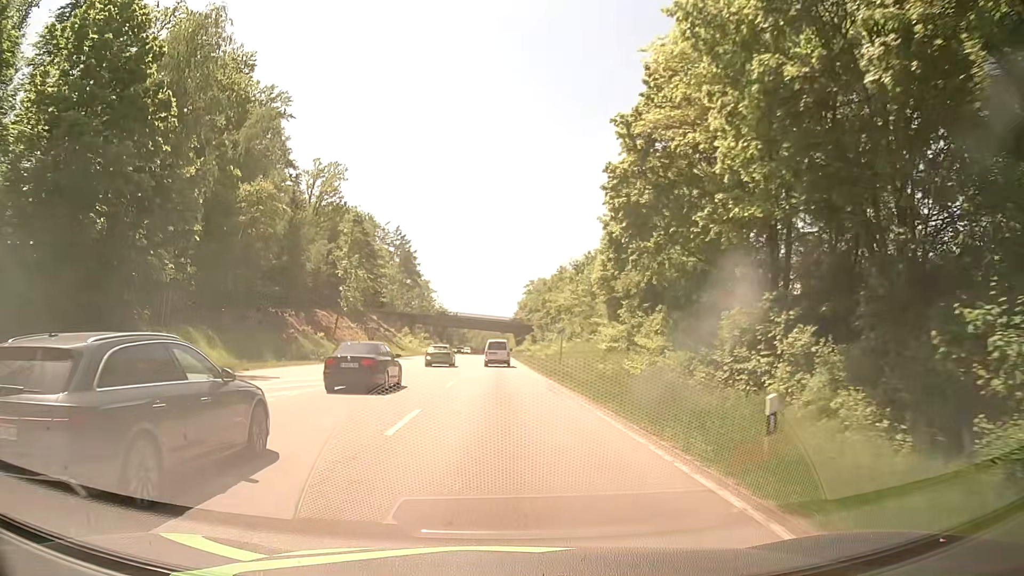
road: secondary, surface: asphalt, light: Day
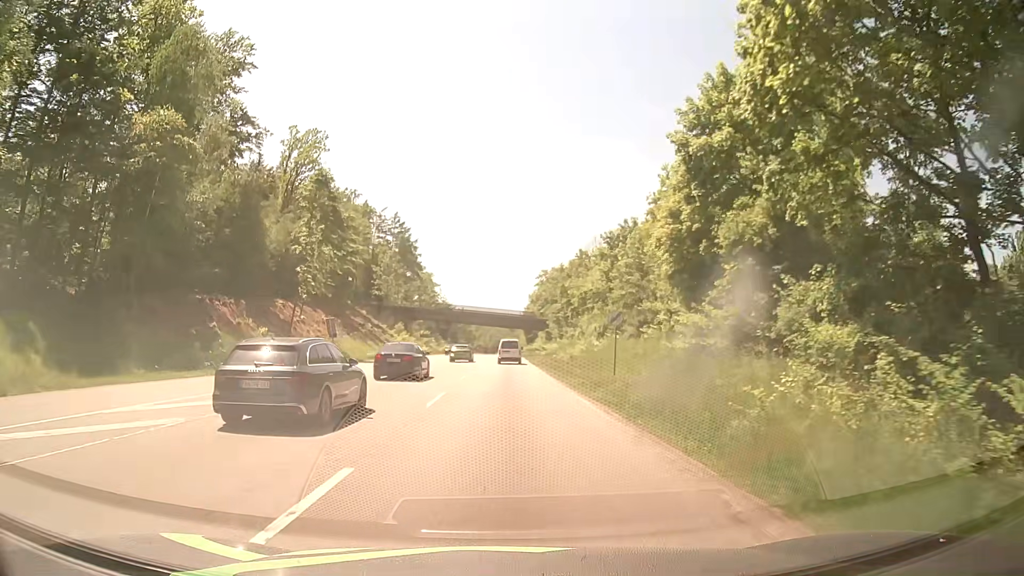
(-0.1, +18.3) m; -1°
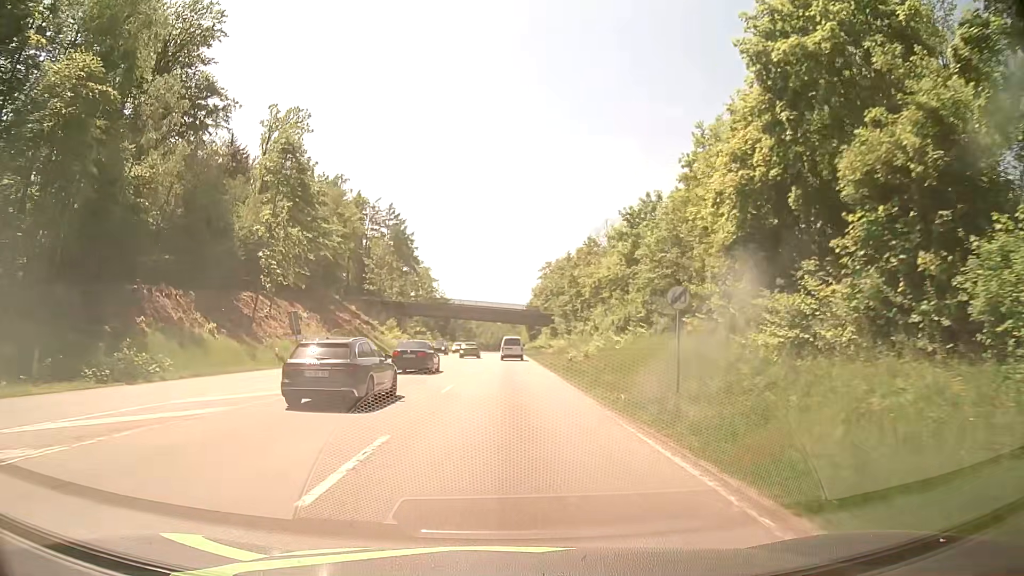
(0.0, +9.2) m; 0°
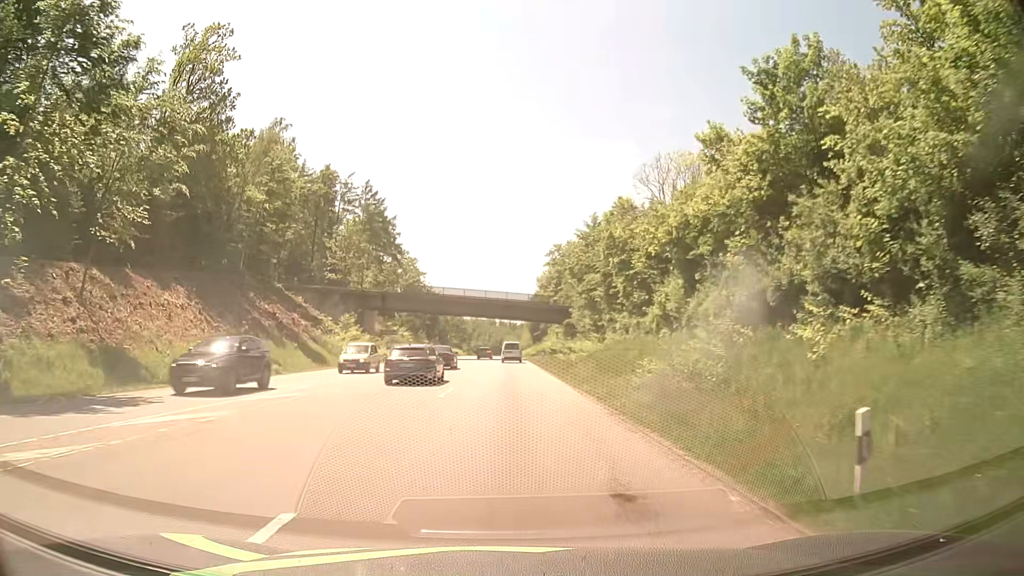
(+0.3, +27.5) m; 0°
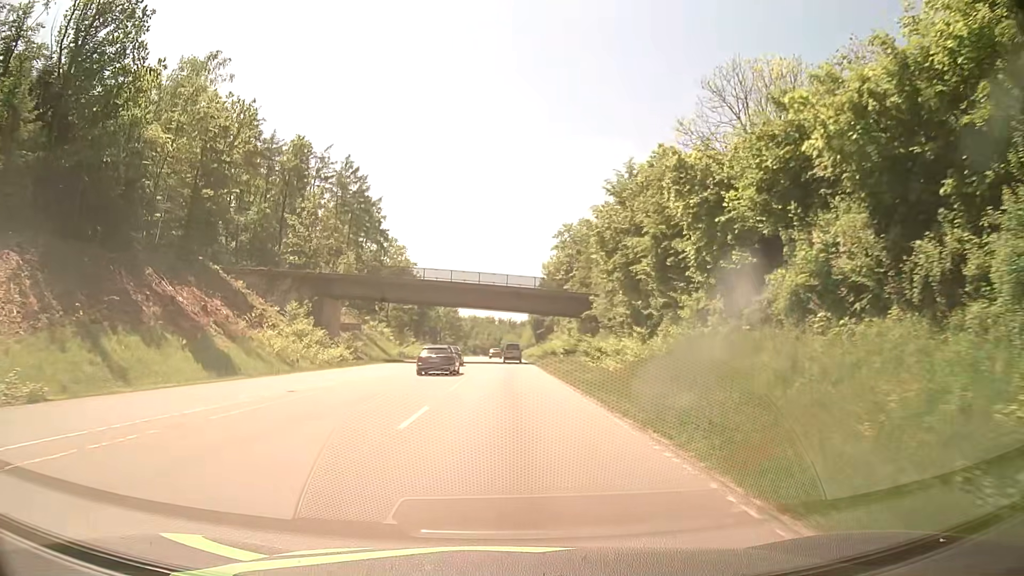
(+0.1, +18.4) m; +1°
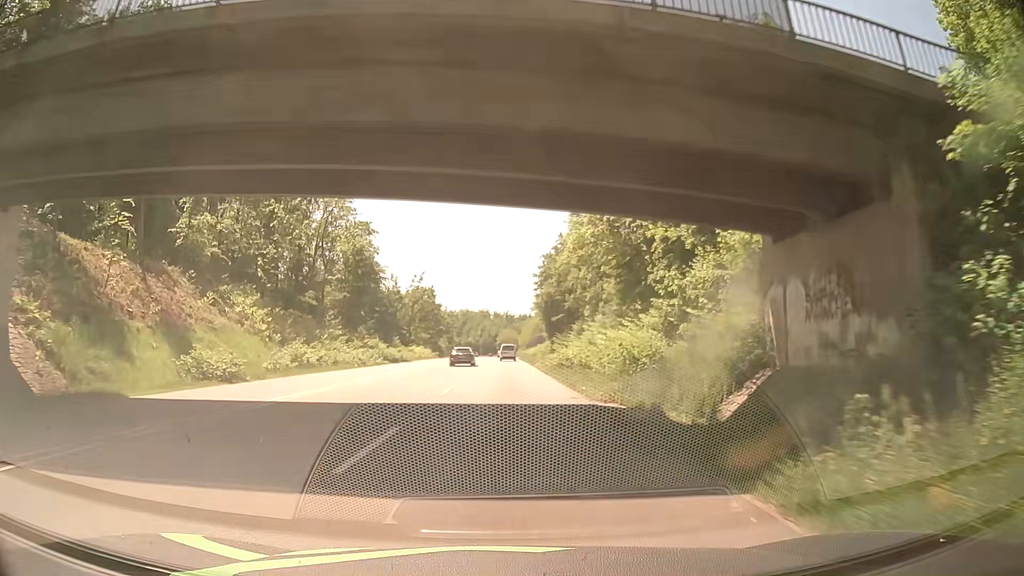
(-0.1, +50.3) m; 0°
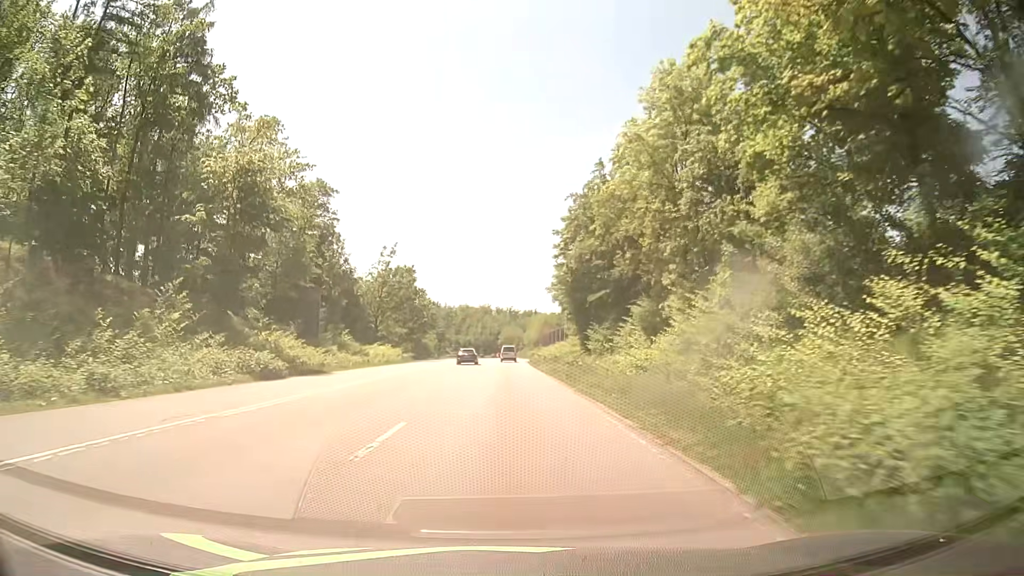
(-0.1, +34.1) m; -1°
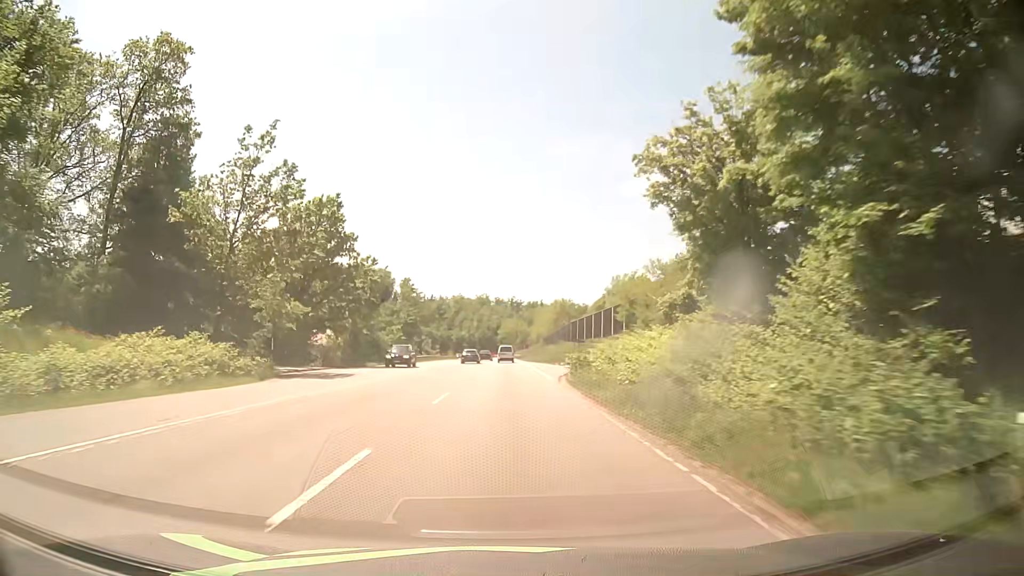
(+0.5, +49.6) m; 0°
(0, +10) (0, +20) (0, +30) (0, +40) (0, +50) (0, +60) (0, +70) (0, +80) (0, +90) (0, +100) m
